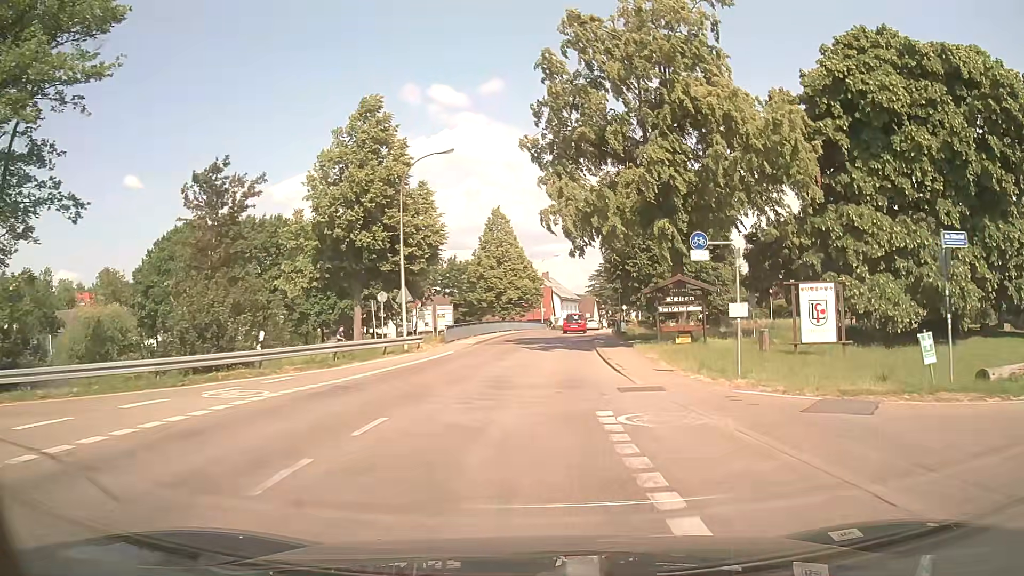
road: tertiary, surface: asphalt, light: Day
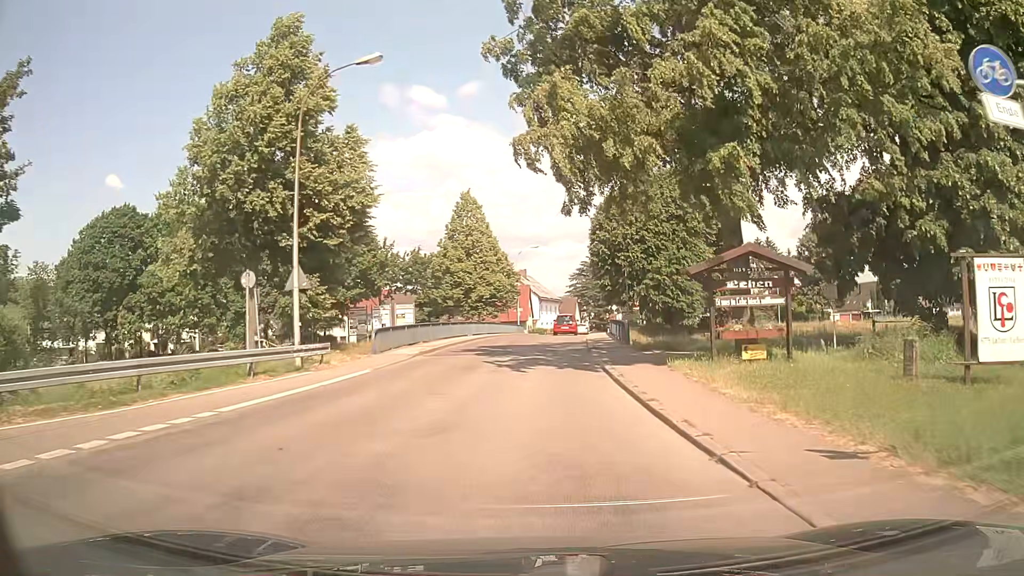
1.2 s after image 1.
(+0.2, +11.4) m; +2°
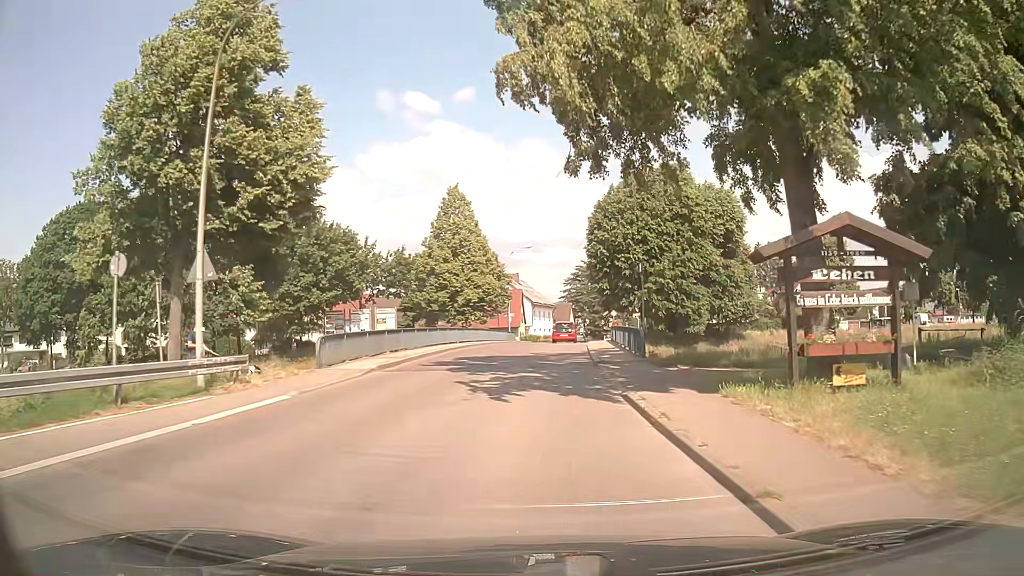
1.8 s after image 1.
(0.0, +5.5) m; +1°
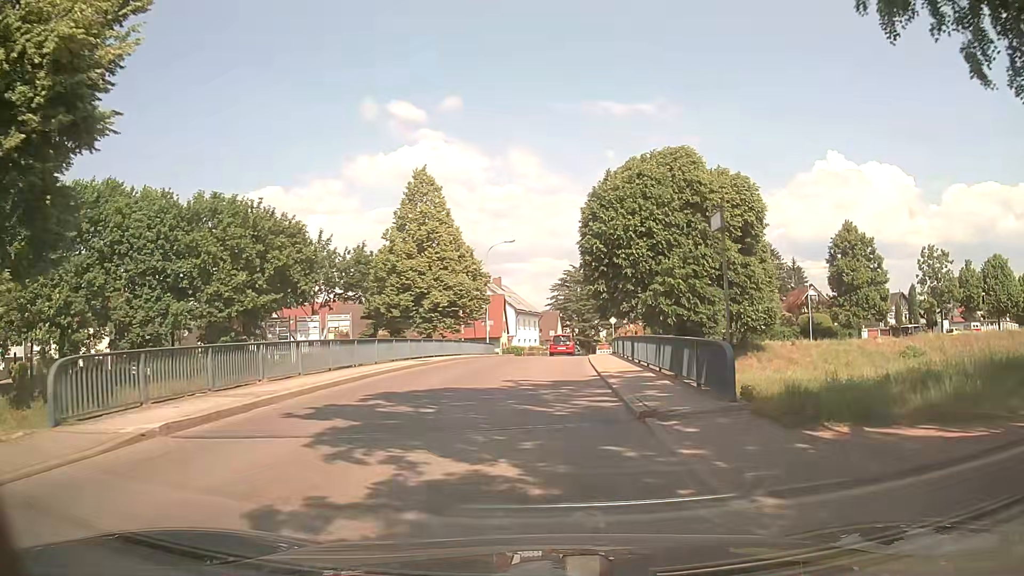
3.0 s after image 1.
(+0.1, +10.8) m; +1°
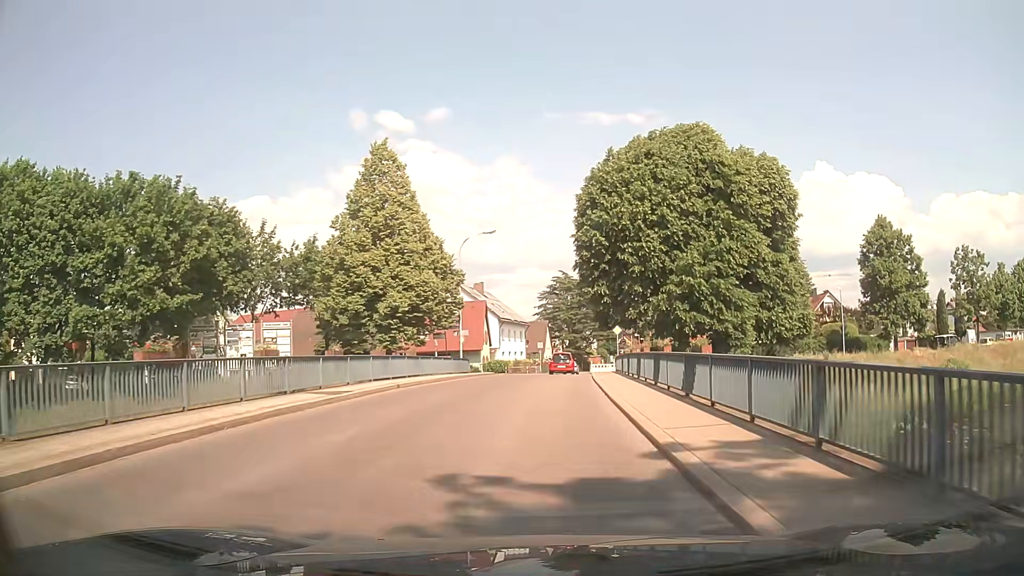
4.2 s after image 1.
(0.0, +10.5) m; +2°
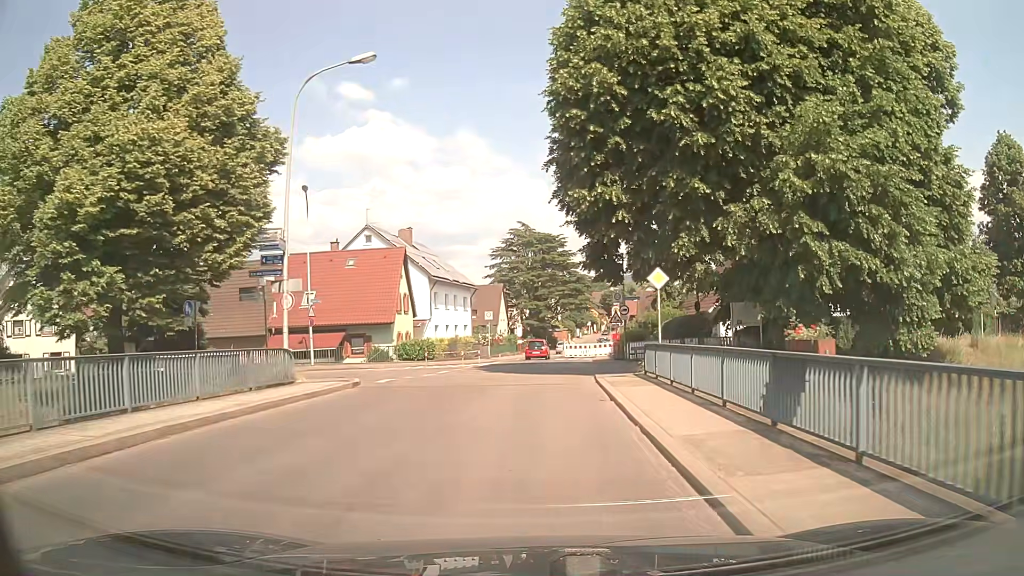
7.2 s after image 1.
(+0.4, +25.3) m; +2°
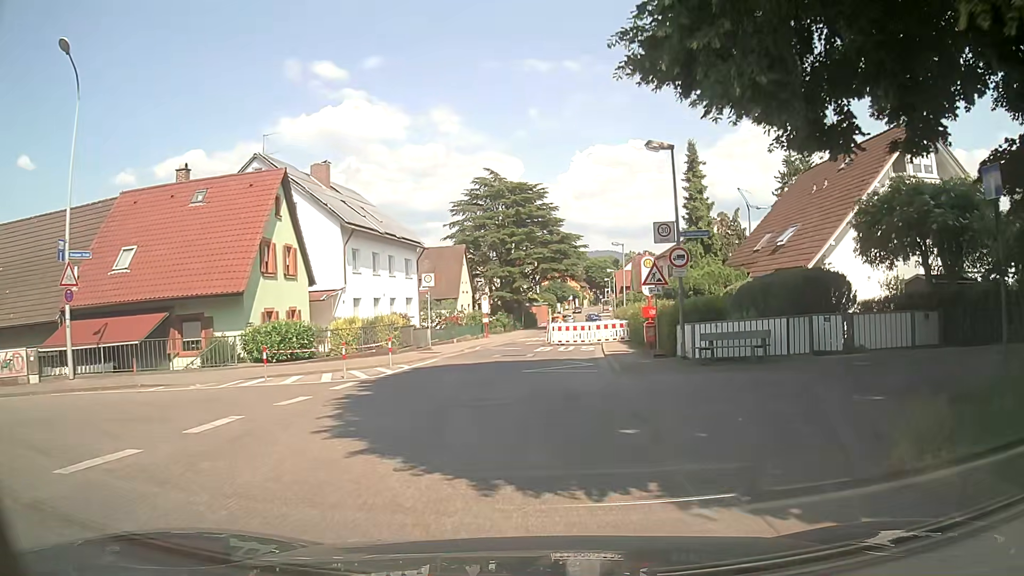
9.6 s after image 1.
(+0.4, +19.3) m; +1°
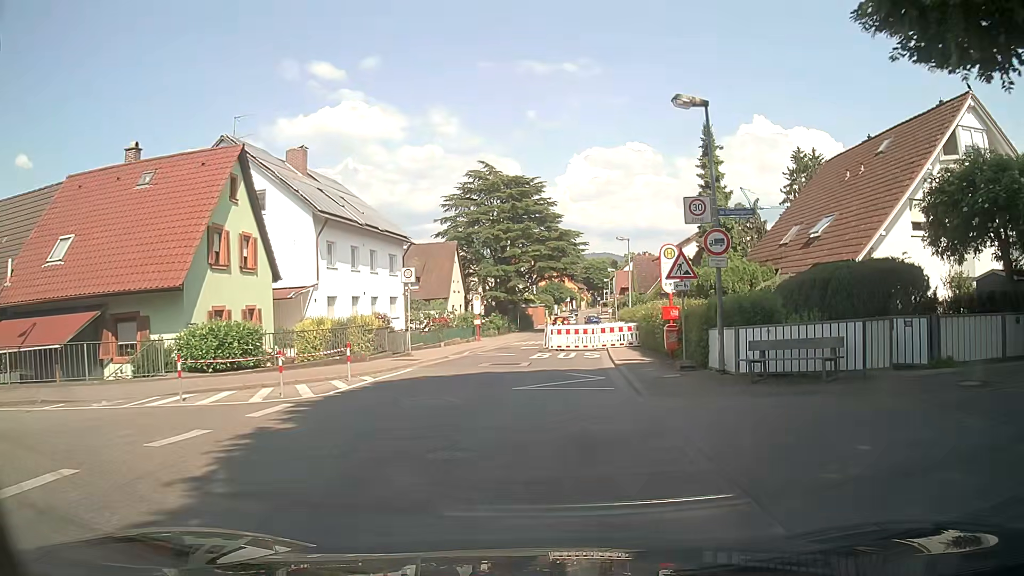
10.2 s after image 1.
(+0.1, +4.2) m; 0°
(0, +10) (+1, +20) (0, +30) (0, +40) (+3, +49) (+5, +59) (+6, +69) (+6, +79) (+7, +89) (+9, +99) m
